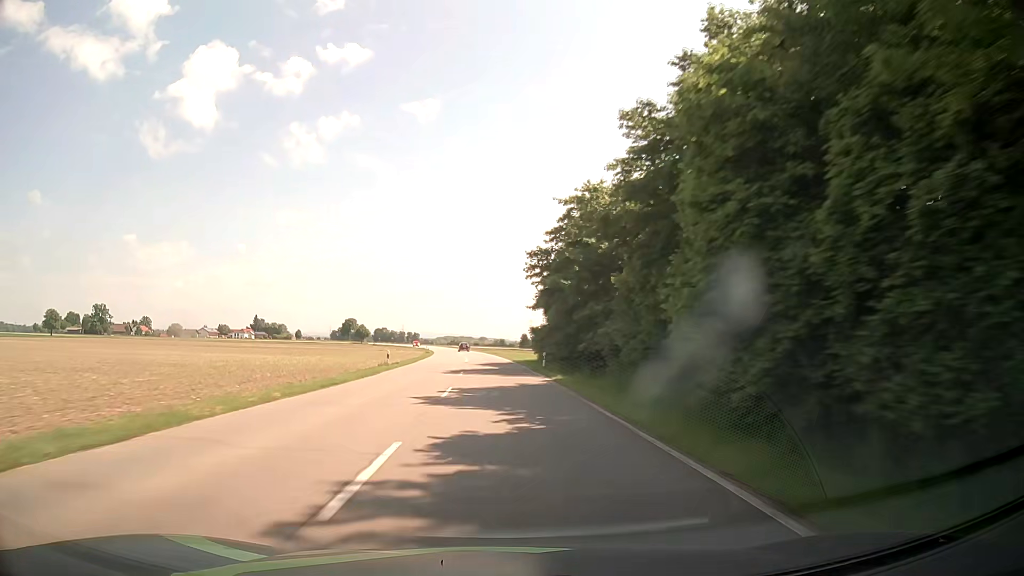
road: secondary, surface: asphalt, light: Day
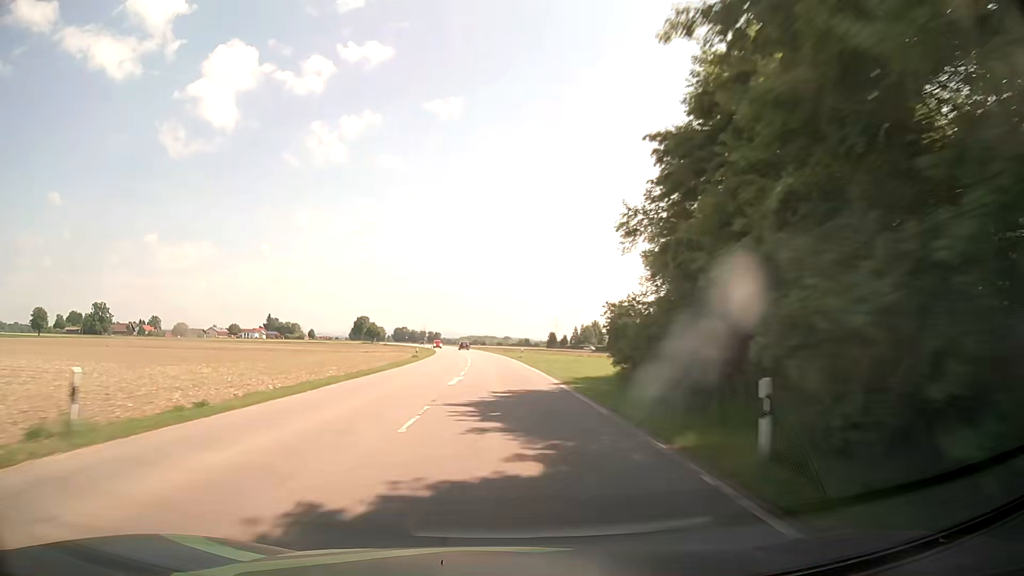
(-0.5, +31.6) m; -2°
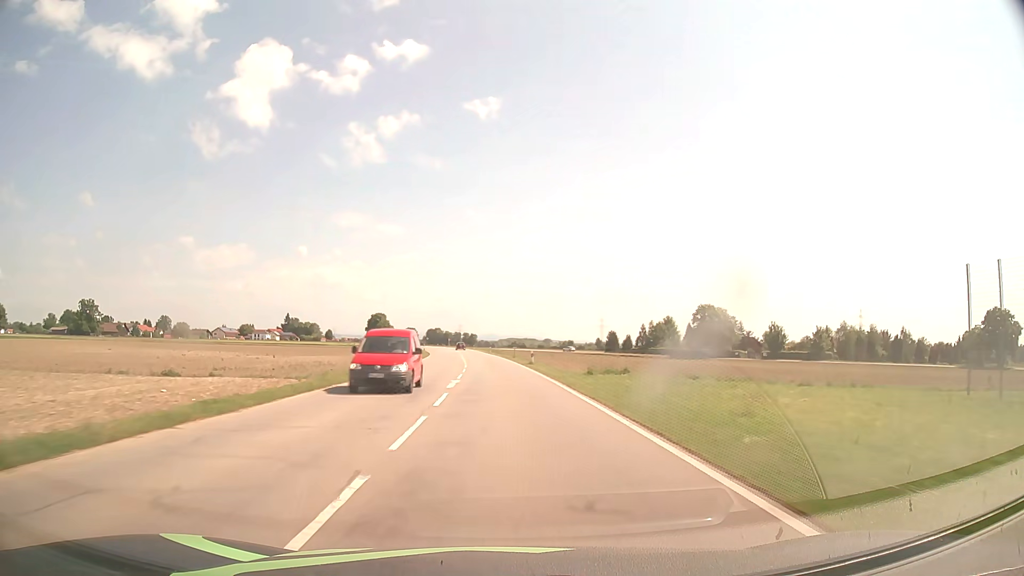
(-2.2, +63.1) m; -4°
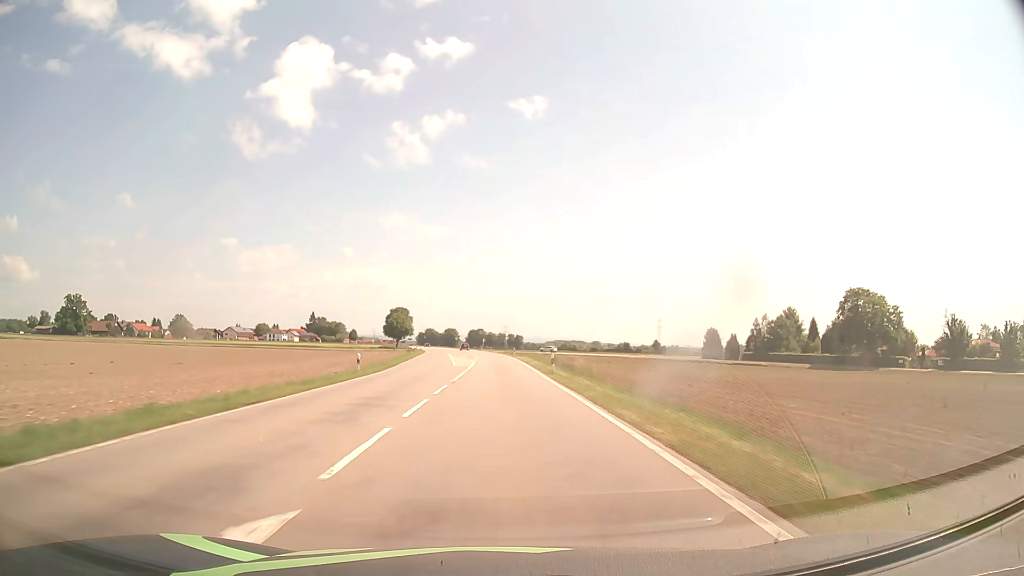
(-2.1, +63.1) m; -4°
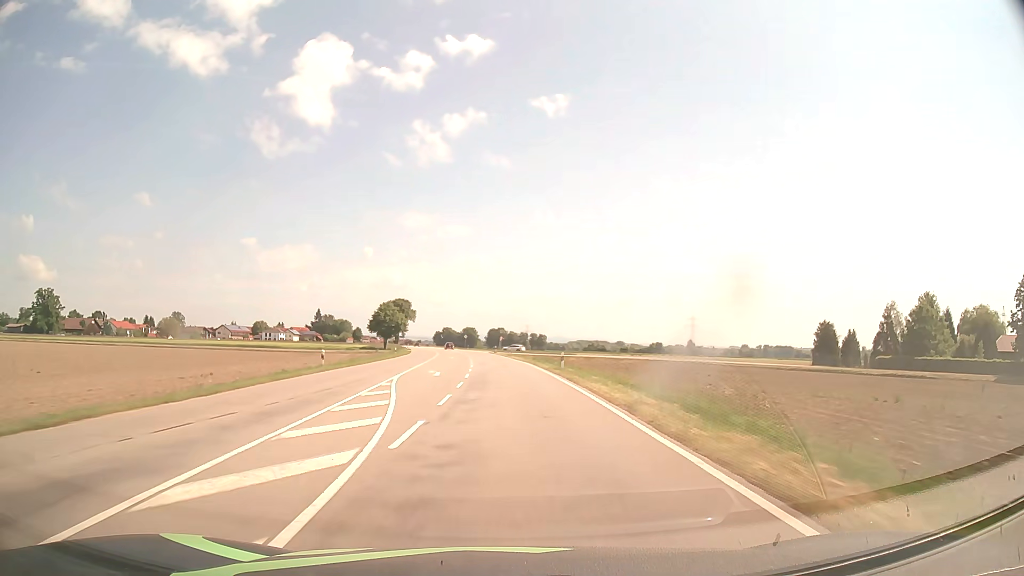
(-0.8, +47.4) m; -2°
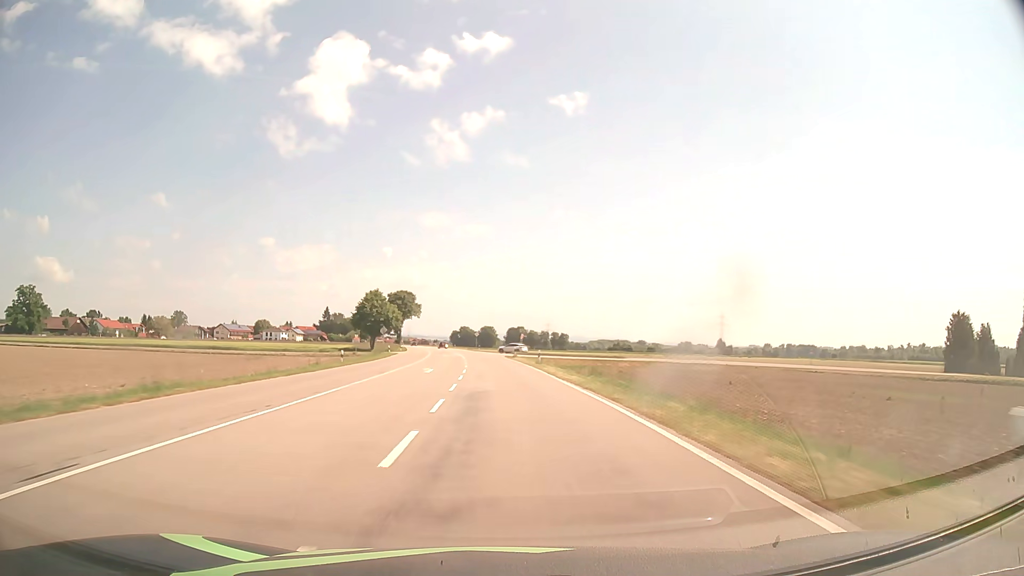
(-0.4, +31.6) m; -2°
(0, +10) (0, +20) (0, +30) (-1, +40) (-1, +50) (-2, +60) (-3, +70) (-4, +80) (-5, +90) (-6, +100) m
